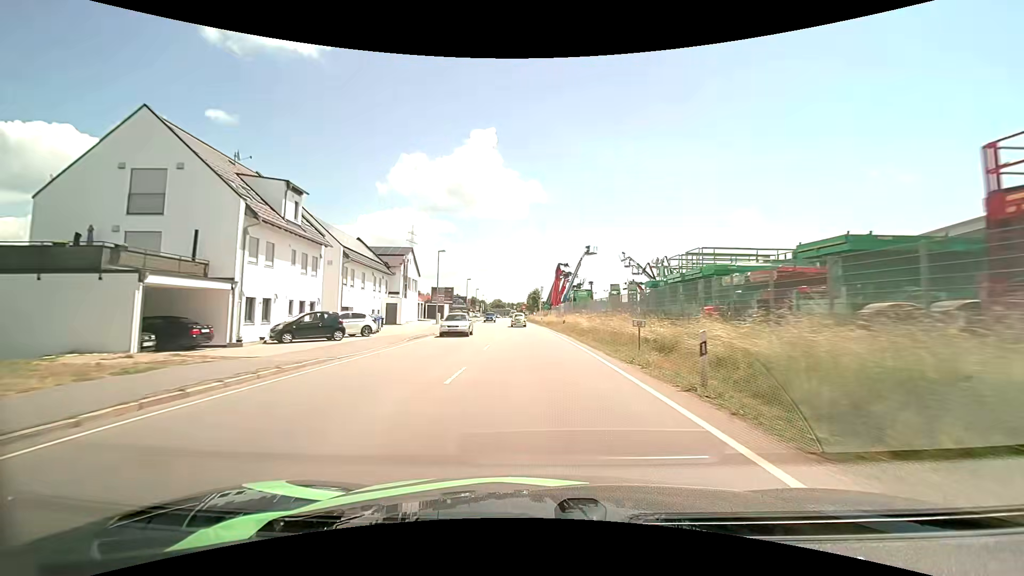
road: primary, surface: asphalt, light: Day
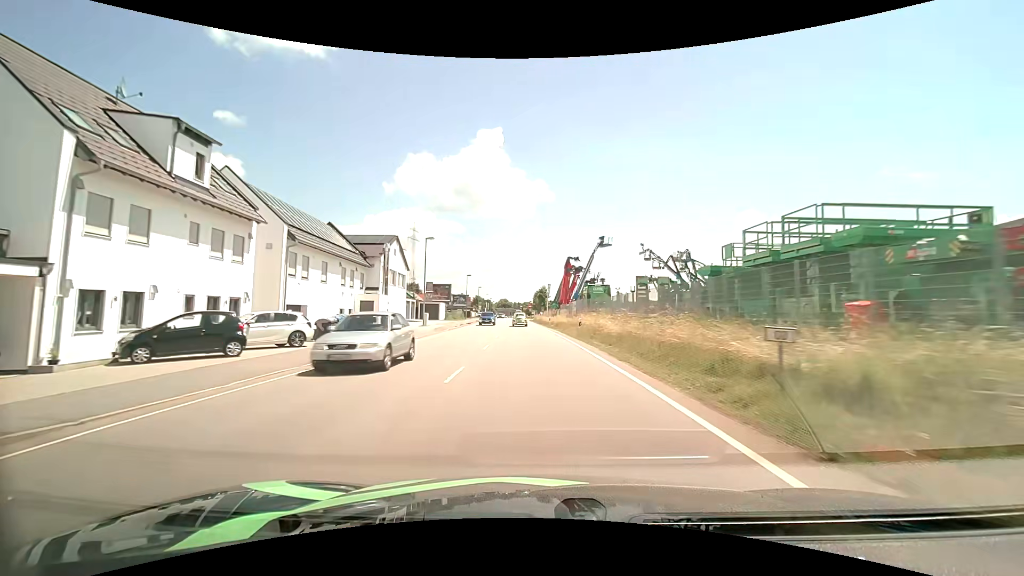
(0.0, +9.1) m; -1°
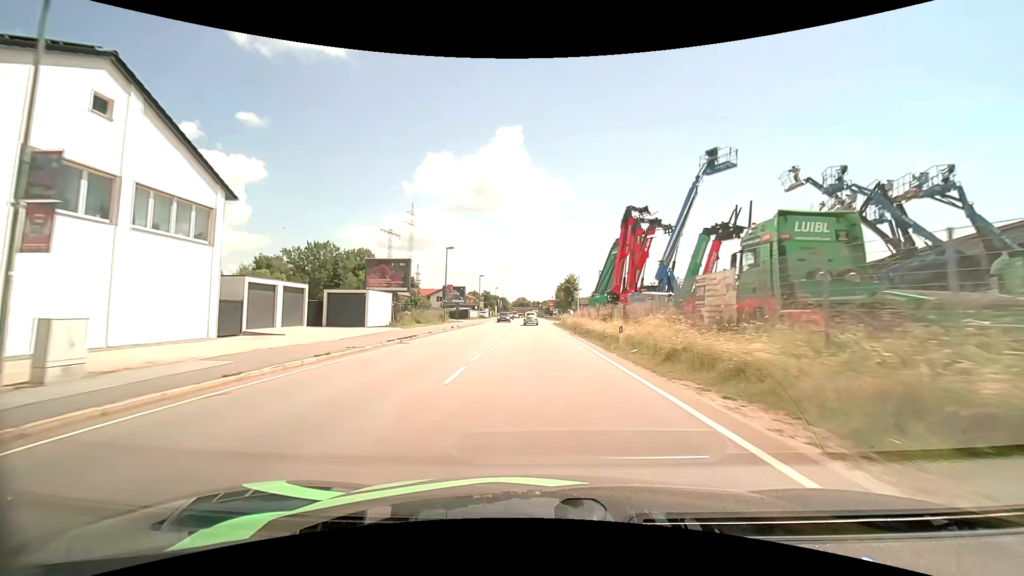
(-1.0, +36.5) m; -2°
(0, +10) (0, +20) (0, +30) (0, +40) (0, +50) (0, +60) (0, +70) (0, +80) (0, +90) (0, +100) m
